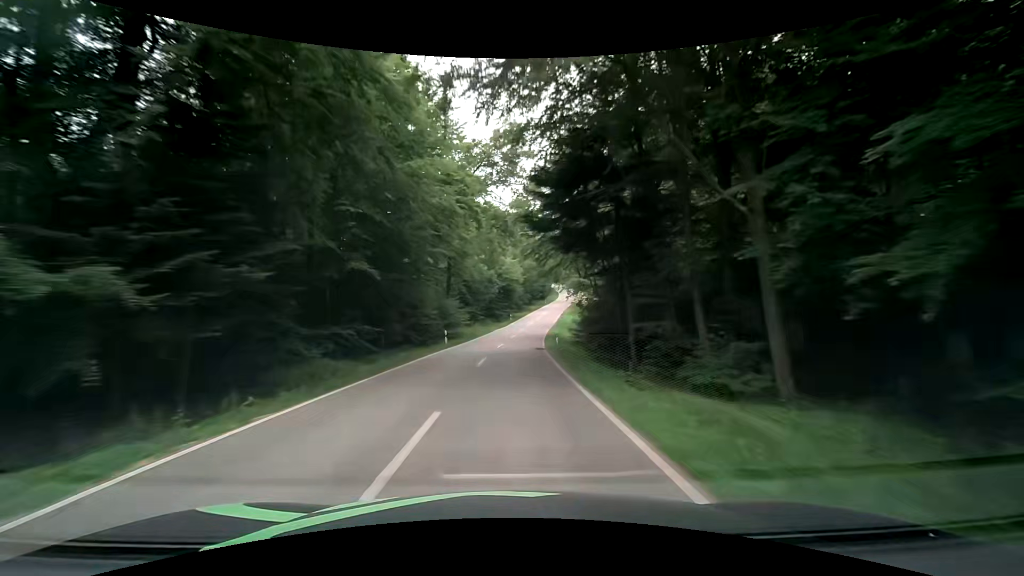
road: tertiary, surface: asphalt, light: Day
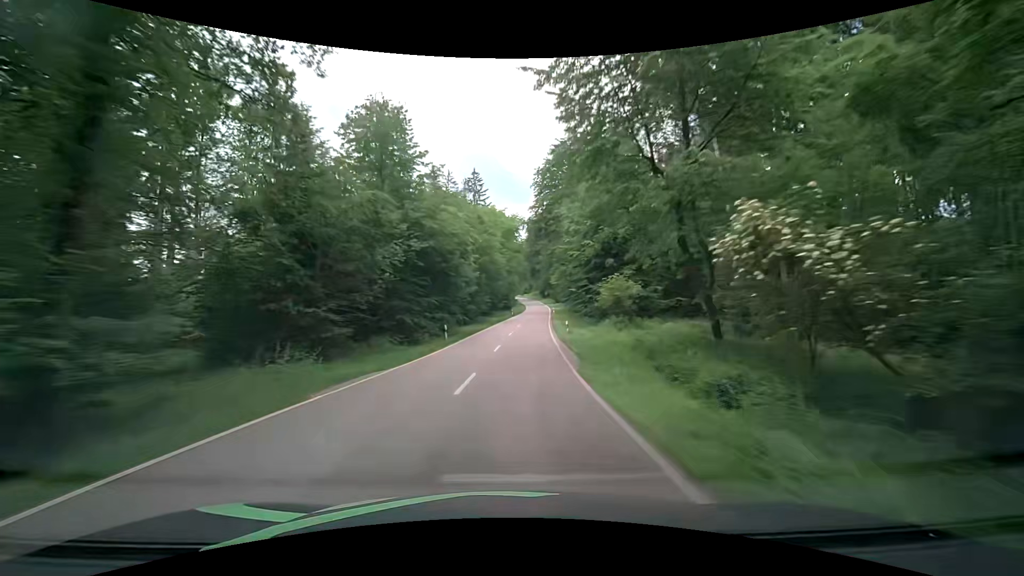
(+1.1, +42.0) m; +4°
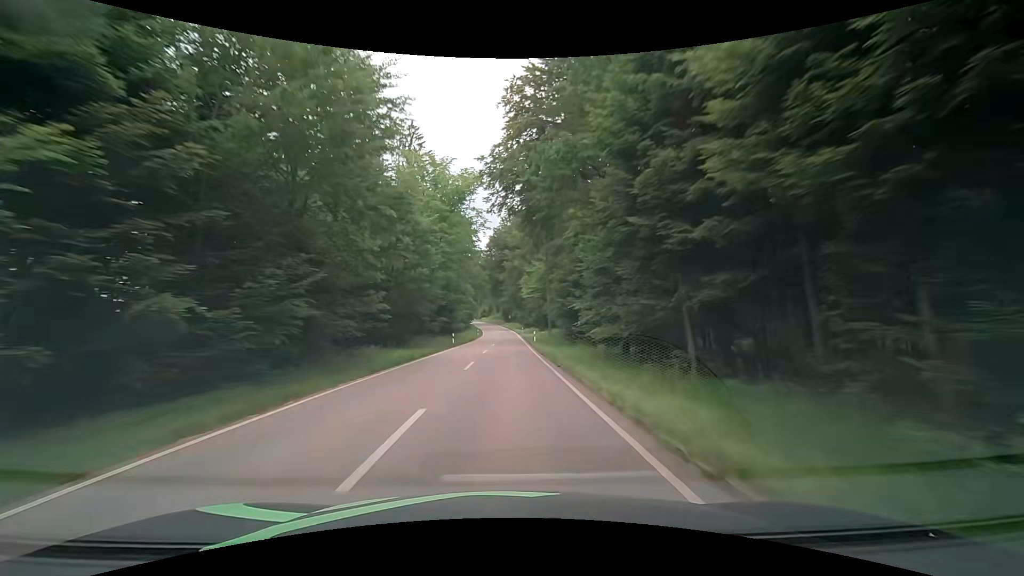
(+2.4, +41.3) m; +6°
(0, +10) (0, +20) (0, +30) (0, +40) (0, +50) (0, +60) (0, +70) (0, +80) (-1, +90) (-1, +100) m
